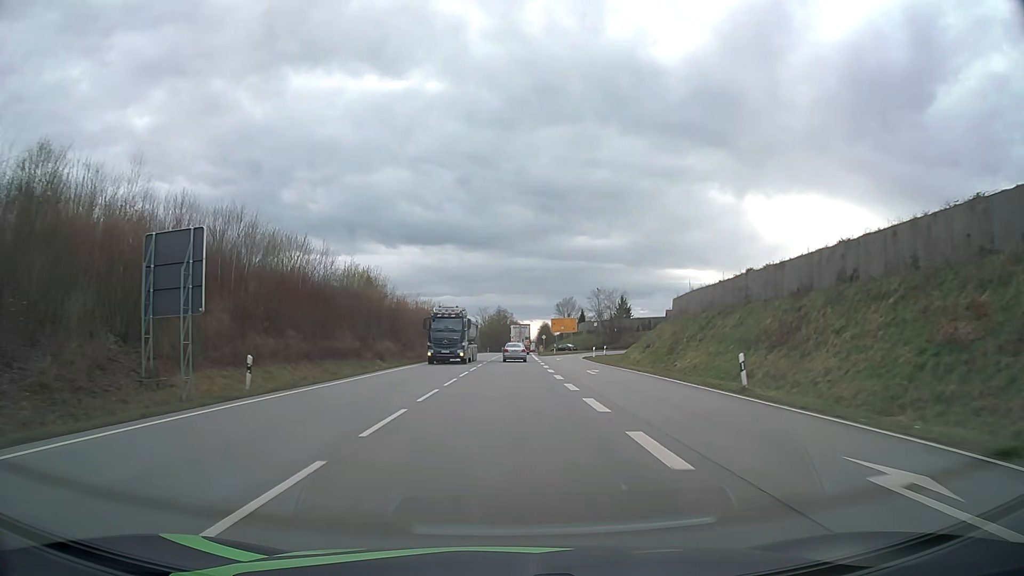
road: primary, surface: asphalt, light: Day
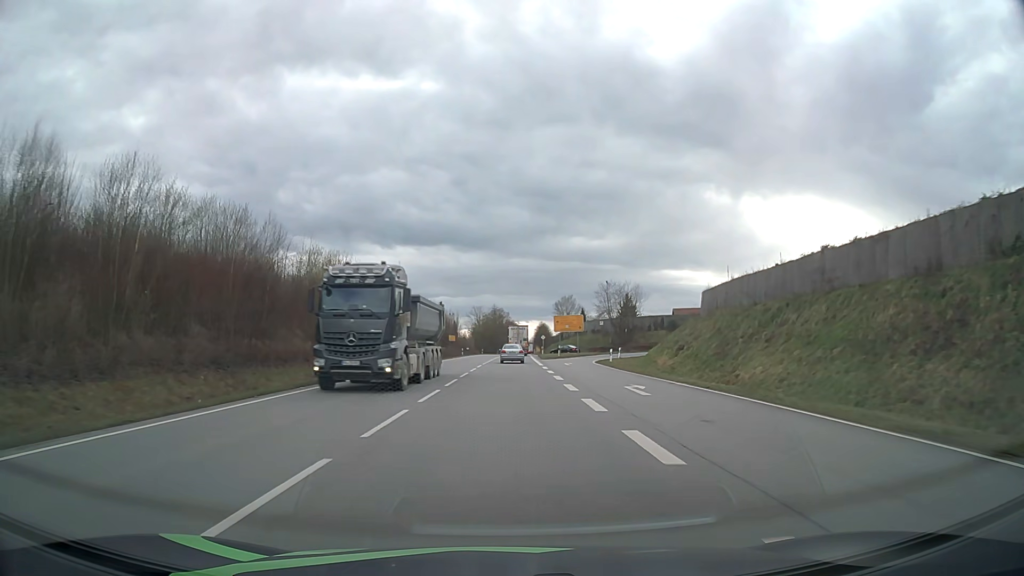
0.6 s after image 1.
(0.0, +11.7) m; 0°
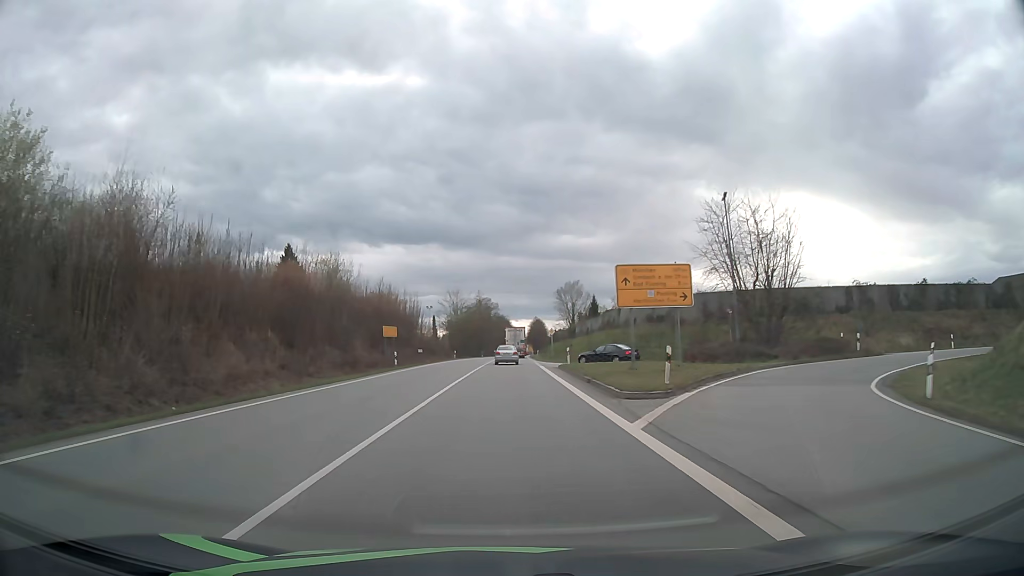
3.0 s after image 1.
(+0.4, +47.0) m; +1°
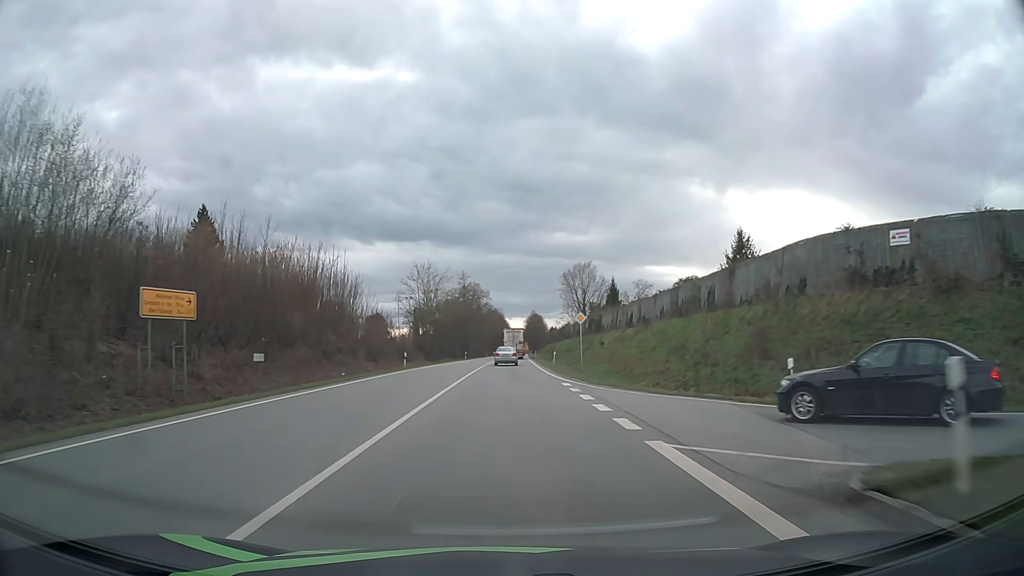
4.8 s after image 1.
(+0.2, +35.8) m; +1°
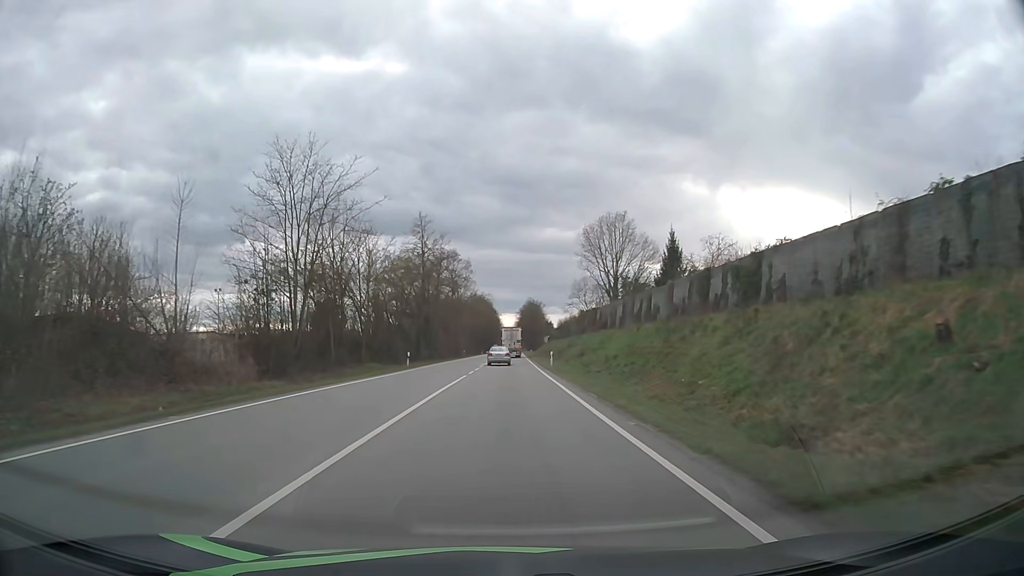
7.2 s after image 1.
(+0.3, +48.7) m; +1°
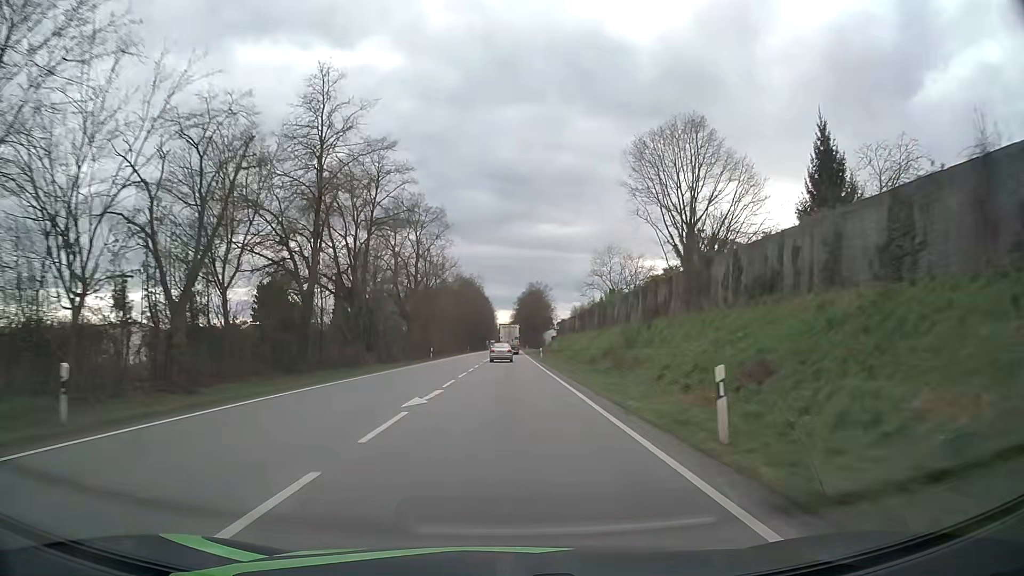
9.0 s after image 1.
(+0.1, +37.3) m; 0°
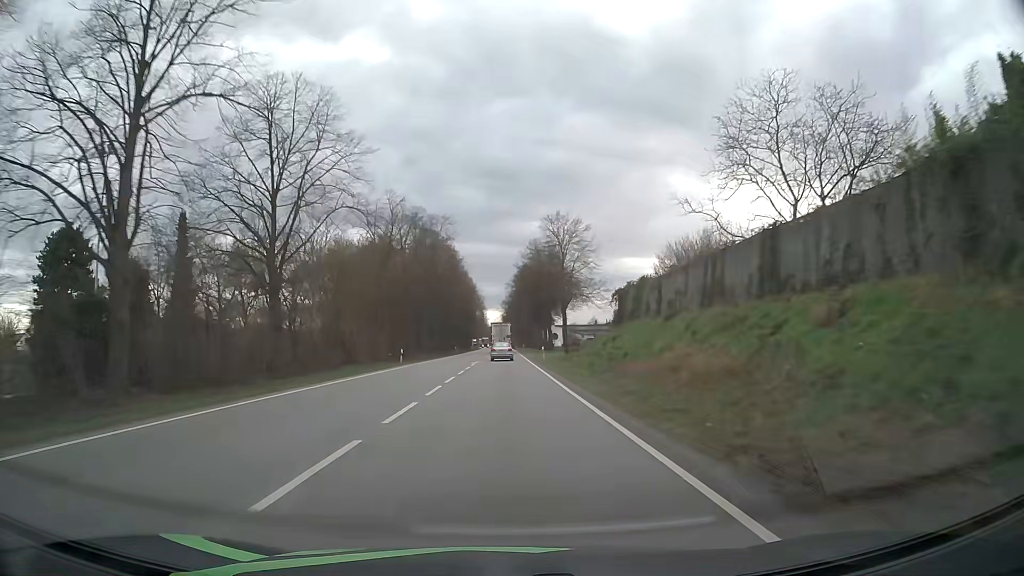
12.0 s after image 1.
(+0.4, +63.6) m; +1°
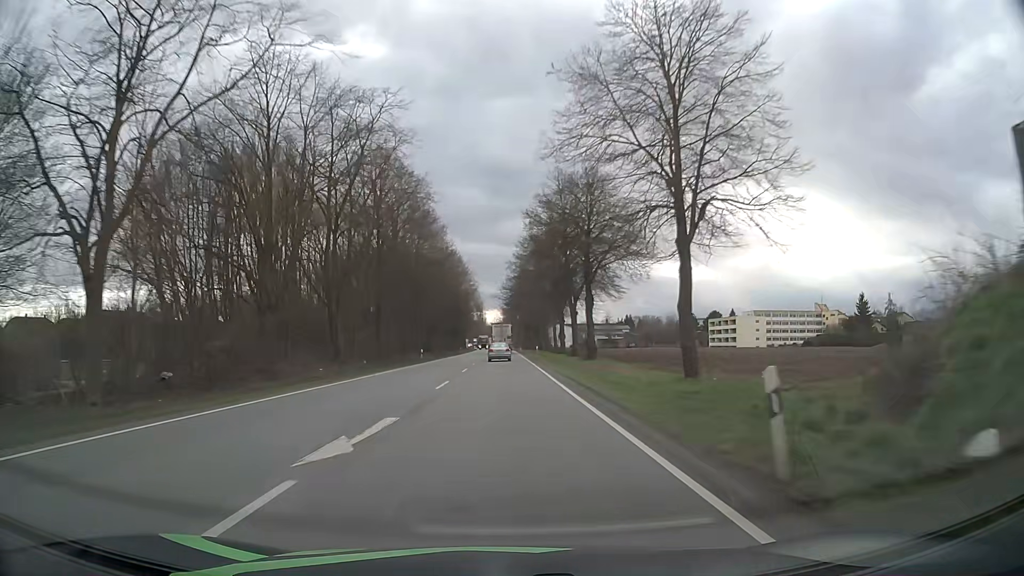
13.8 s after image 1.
(-0.1, +38.8) m; 0°
